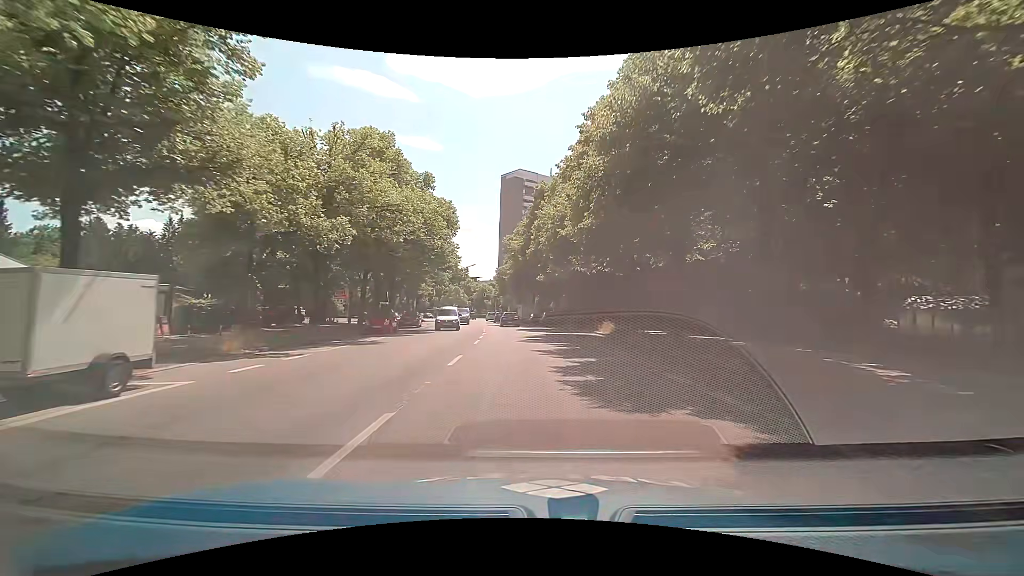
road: secondary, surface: asphalt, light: Day
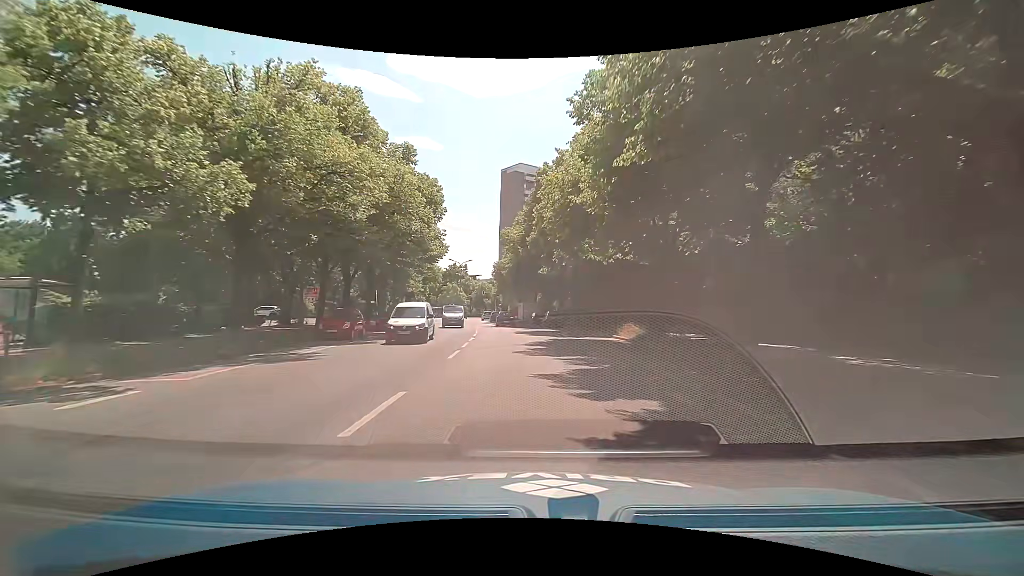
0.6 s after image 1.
(0.0, +7.1) m; +1°
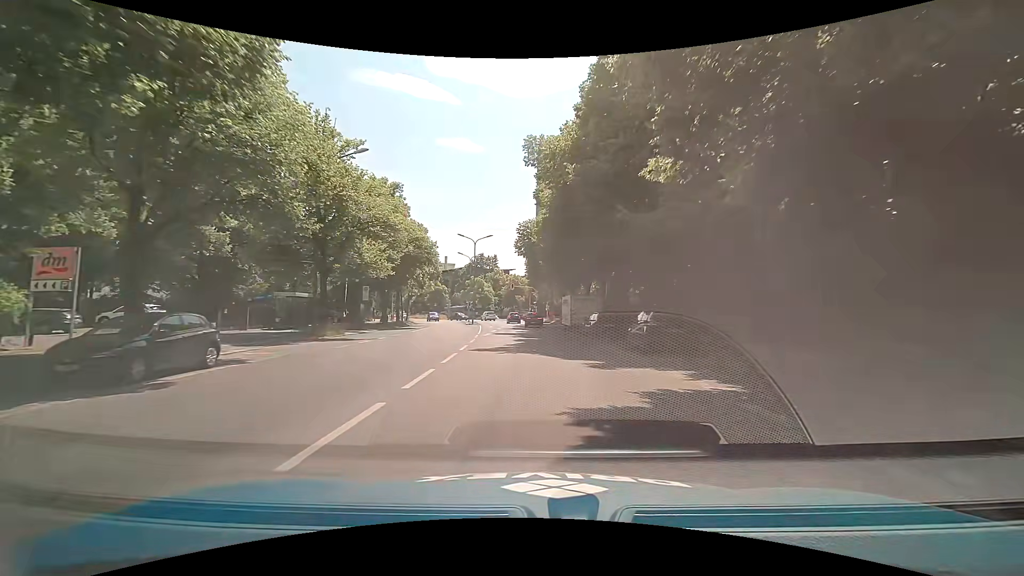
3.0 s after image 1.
(-1.8, +28.2) m; -5°
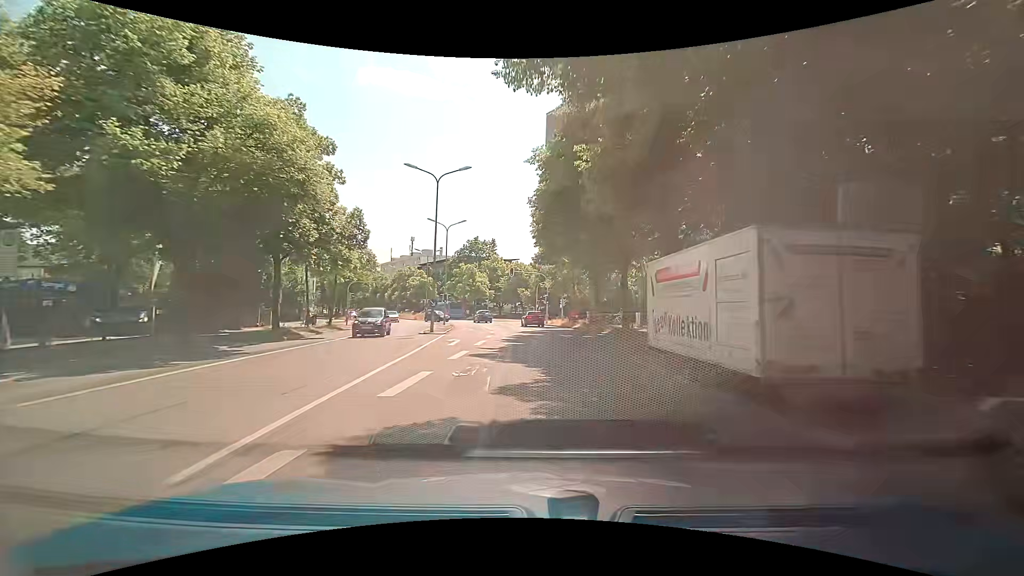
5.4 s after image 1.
(-1.0, +27.2) m; -1°
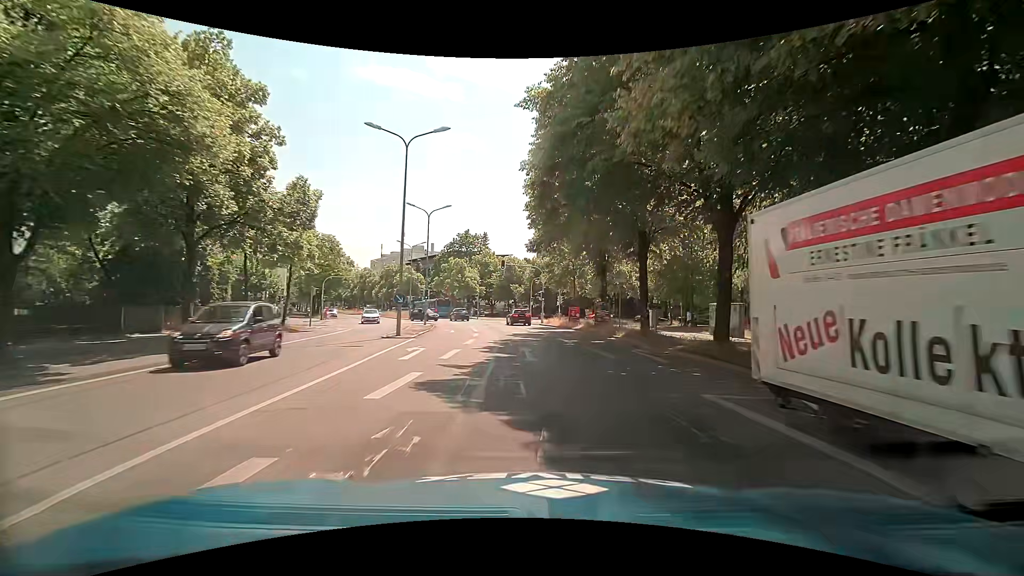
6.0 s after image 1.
(0.0, +6.4) m; 0°
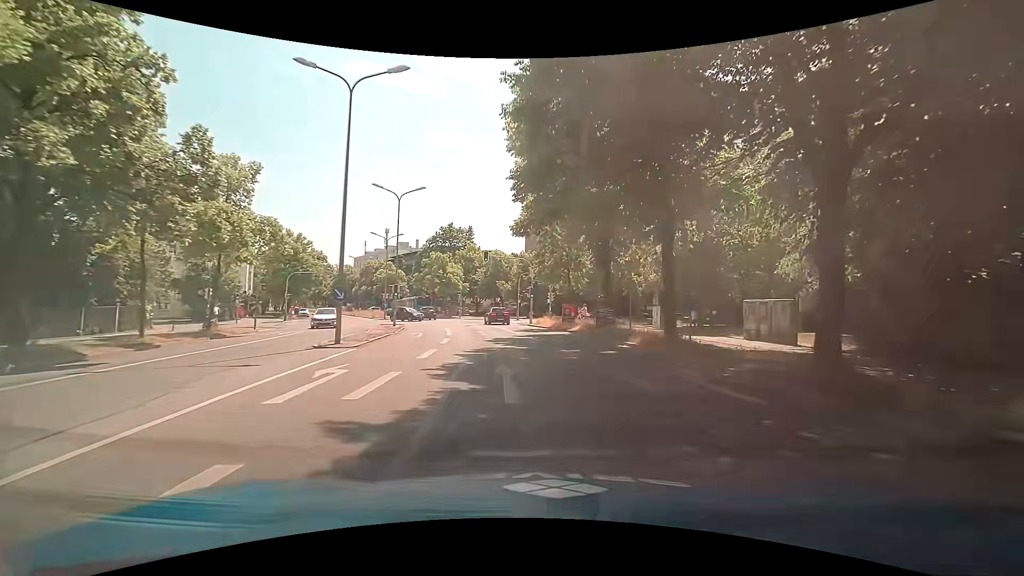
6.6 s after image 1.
(+0.1, +6.1) m; +1°
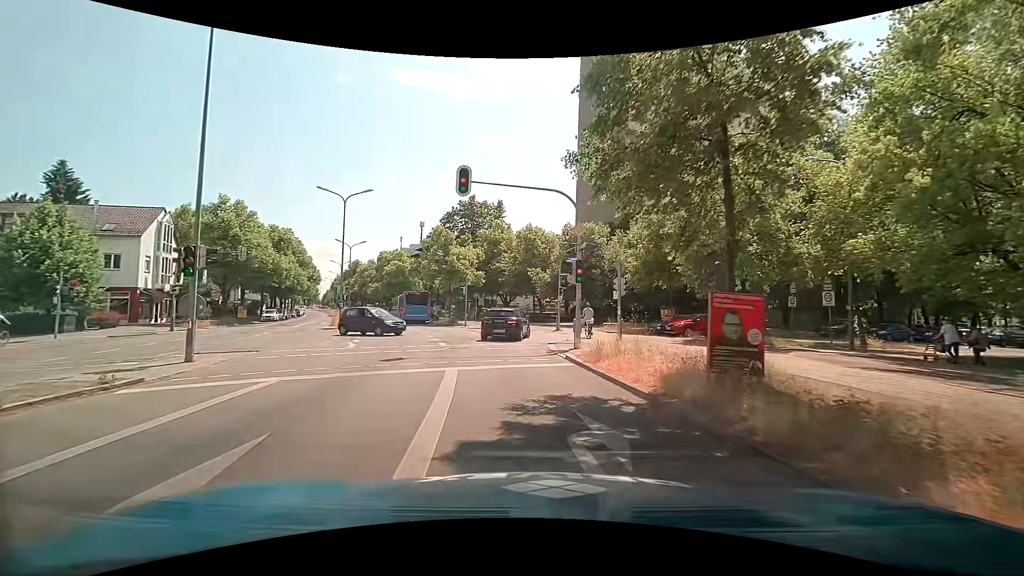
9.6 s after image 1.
(+0.5, +25.2) m; -6°
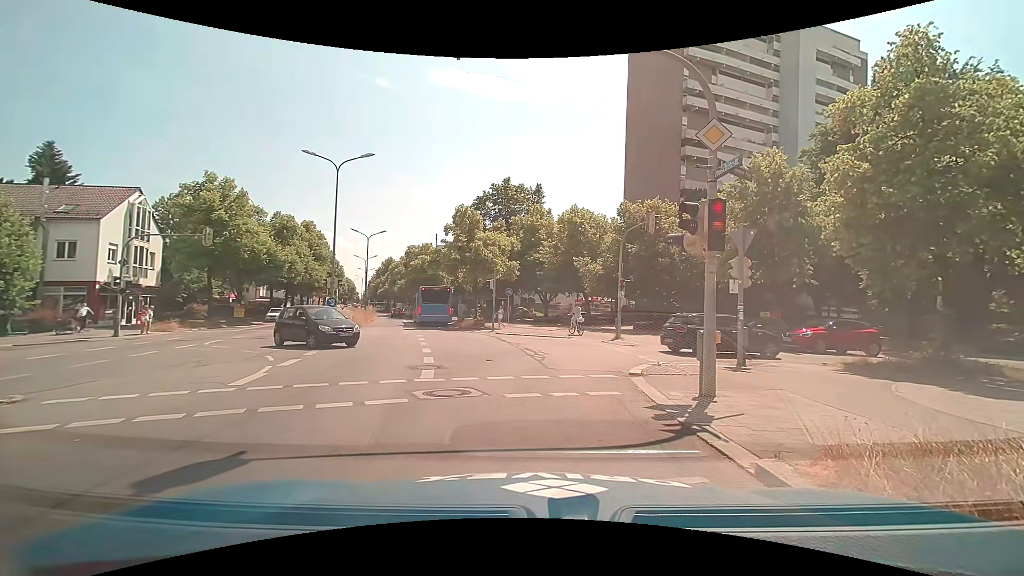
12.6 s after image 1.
(-0.3, +8.7) m; -5°
